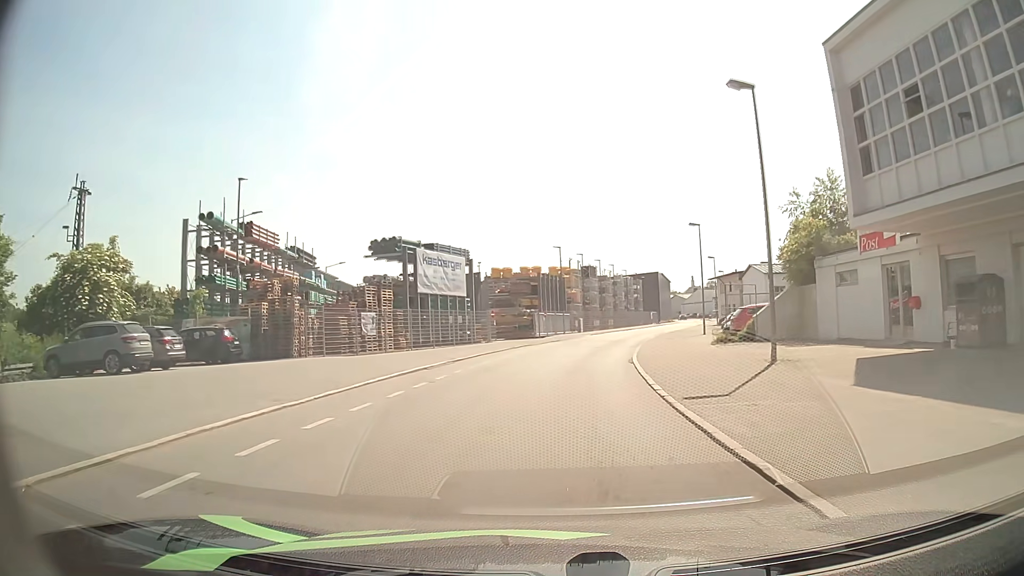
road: residential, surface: asphalt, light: Day
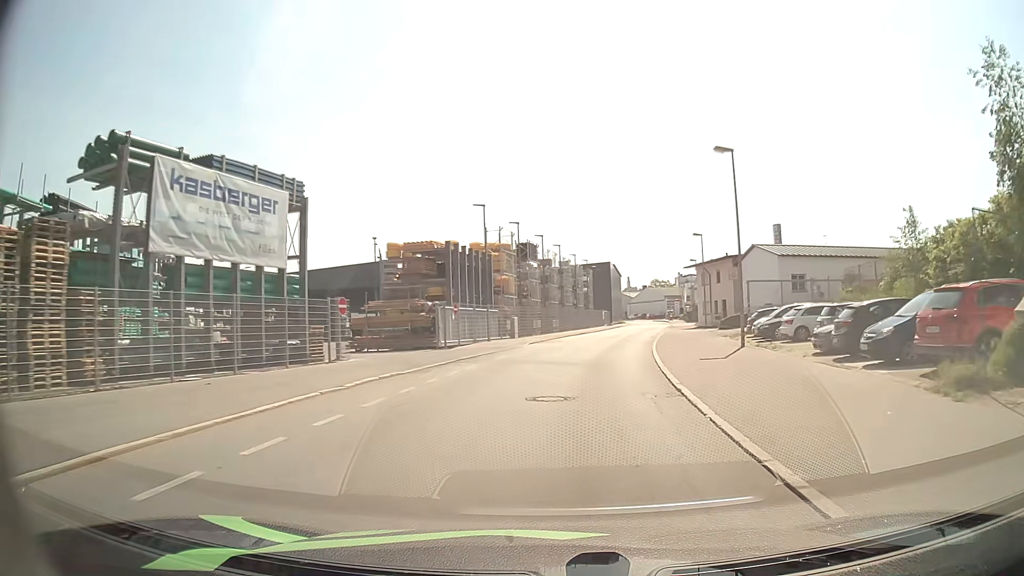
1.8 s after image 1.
(+0.8, +22.2) m; +6°
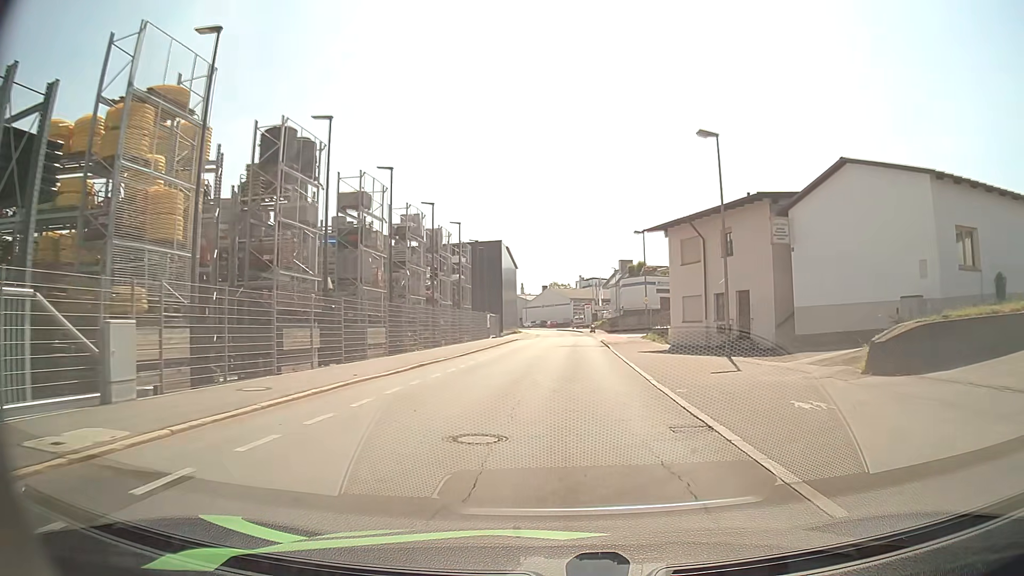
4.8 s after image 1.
(+2.9, +33.4) m; +9°
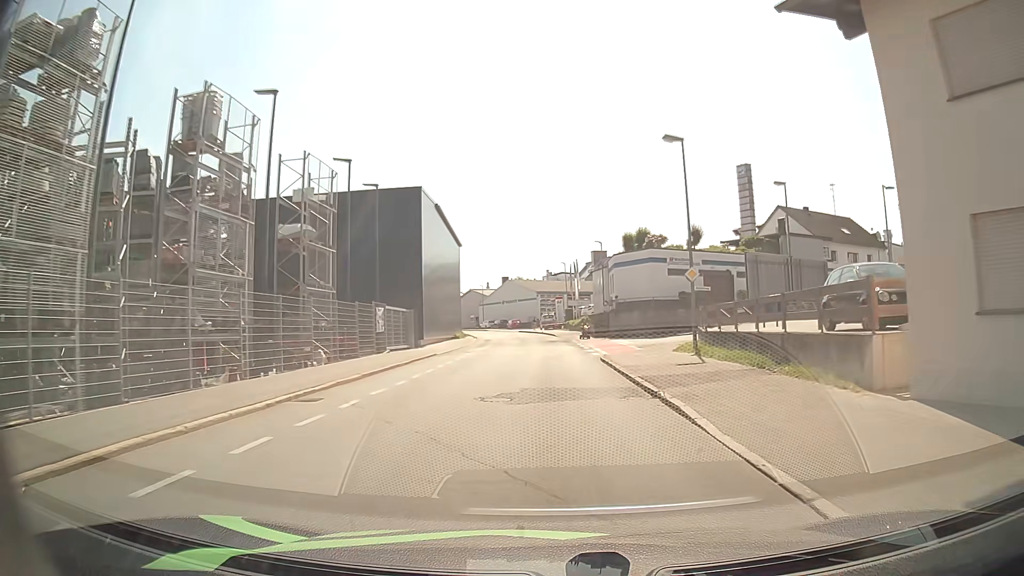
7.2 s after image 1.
(+0.9, +26.2) m; +3°
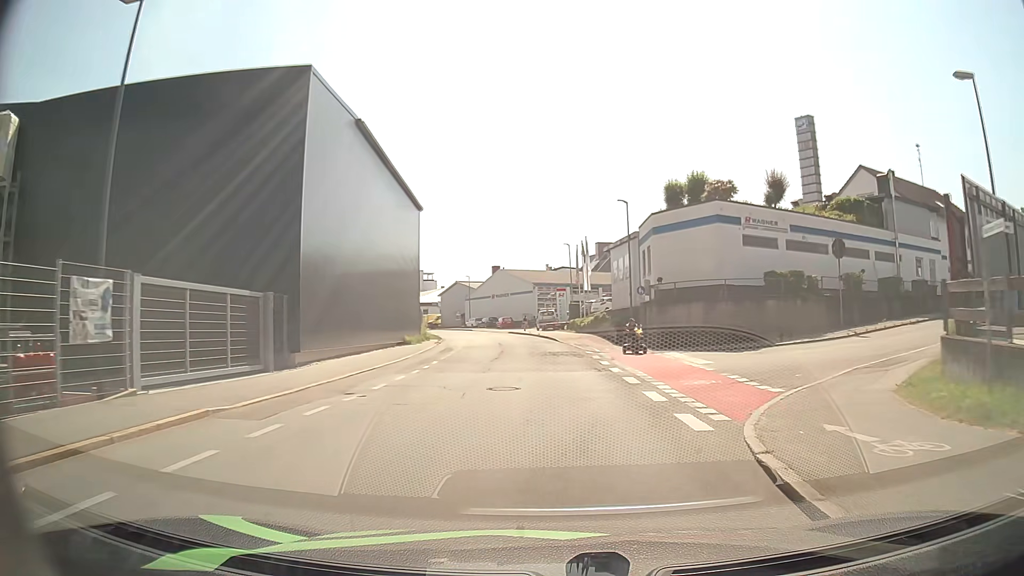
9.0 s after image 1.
(0.0, +19.5) m; 0°
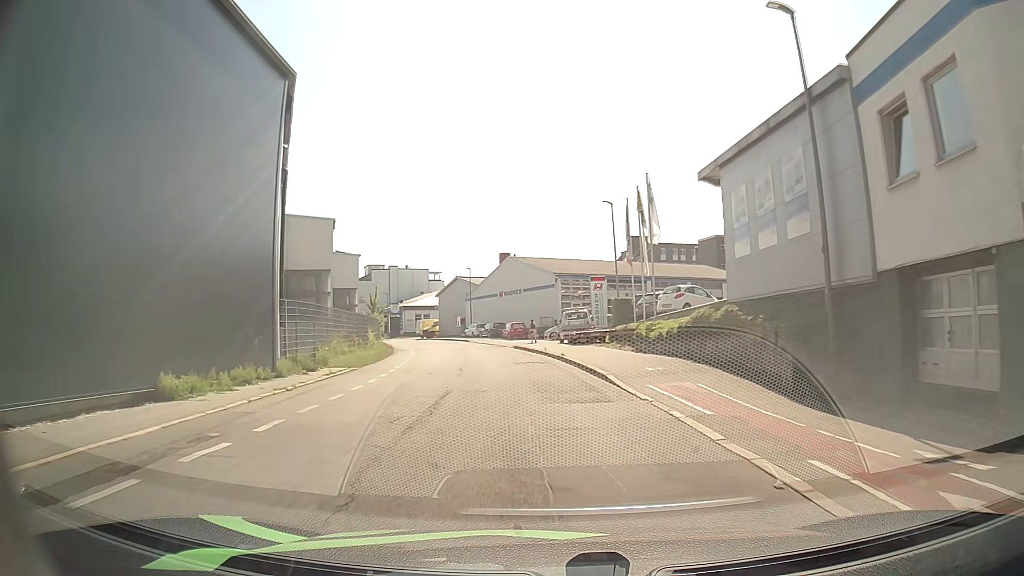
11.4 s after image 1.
(-0.2, +25.6) m; -2°
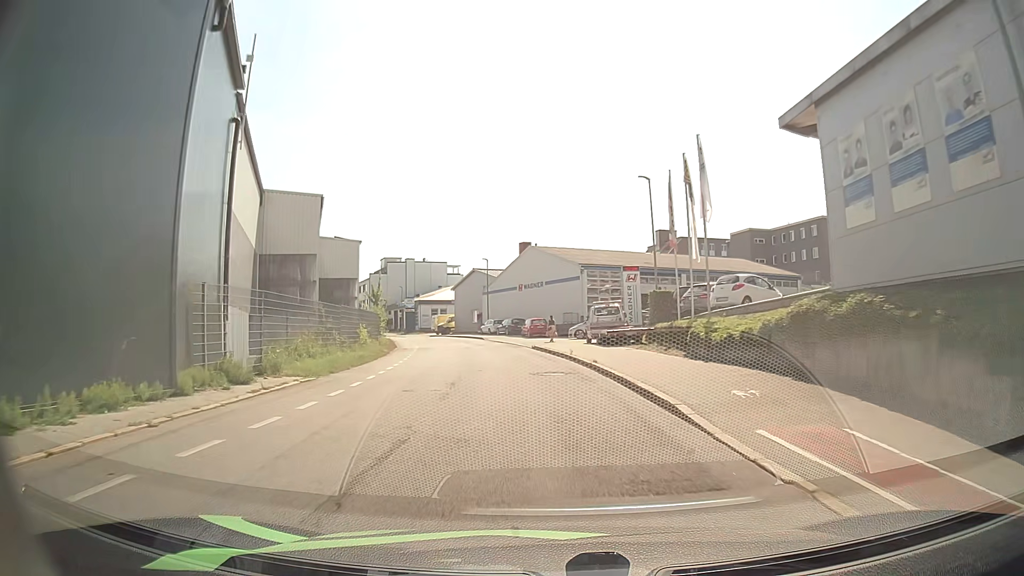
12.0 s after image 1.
(-0.1, +6.2) m; -2°
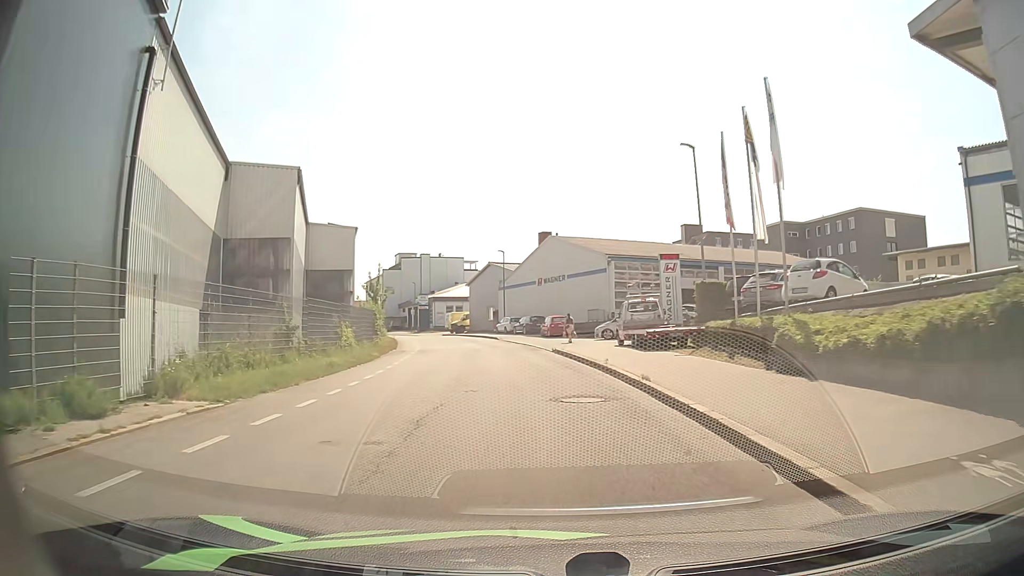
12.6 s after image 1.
(-0.1, +6.0) m; -1°
(0, +10) (-1, +20) (-3, +30) (-4, +40) (-7, +49) (-10, +59) (-13, +68) (-17, +78) (-20, +87) (-25, +96) m
